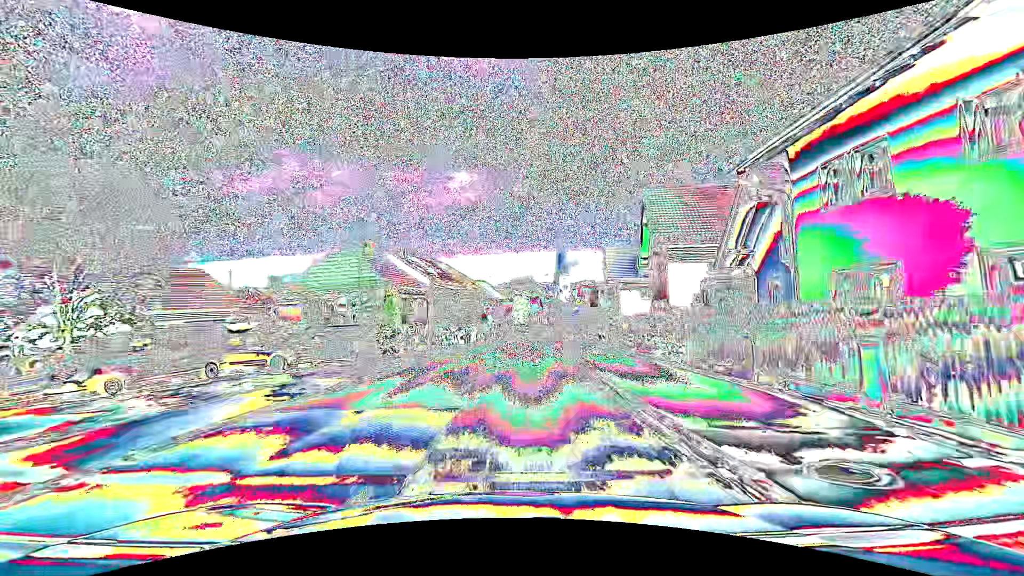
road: primary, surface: asphalt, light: Day
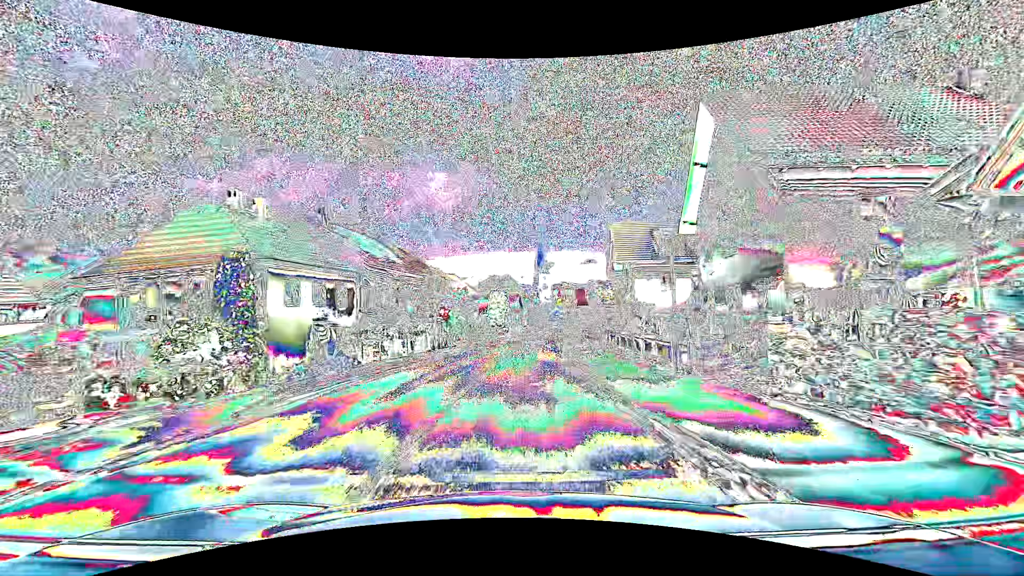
(+0.4, +15.4) m; +2°
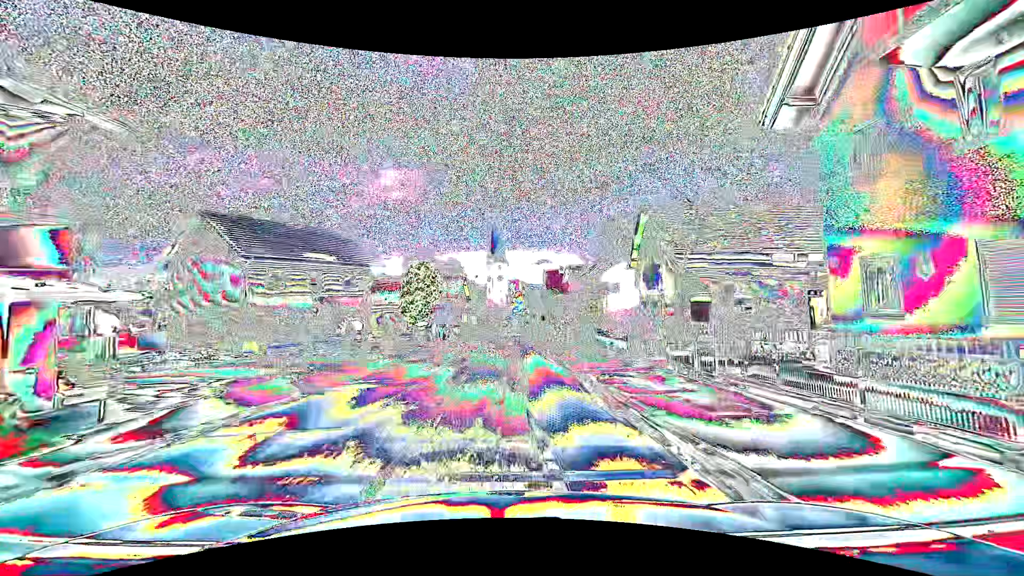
(+2.1, +38.2) m; +6°
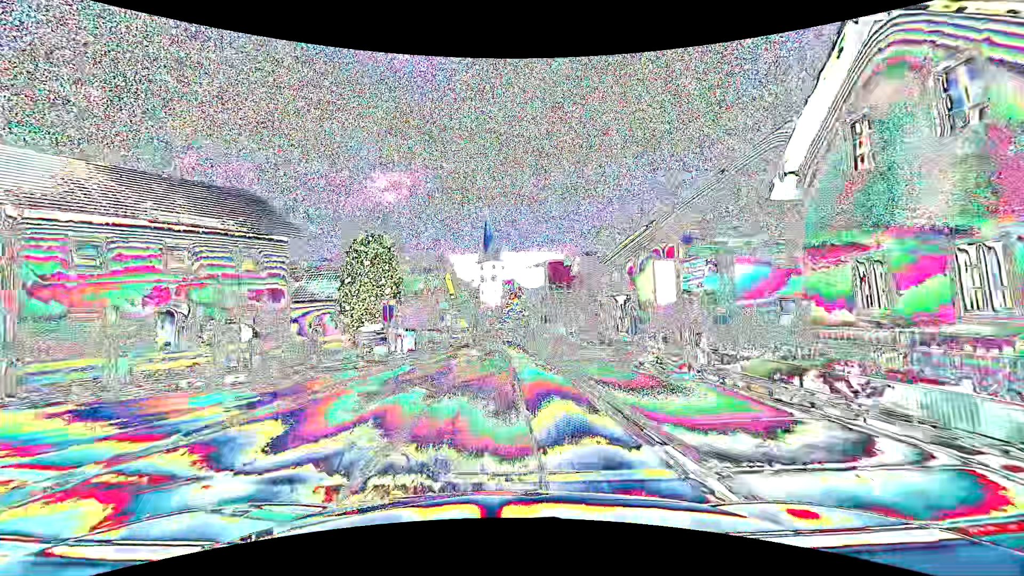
(0.0, +15.3) m; 0°
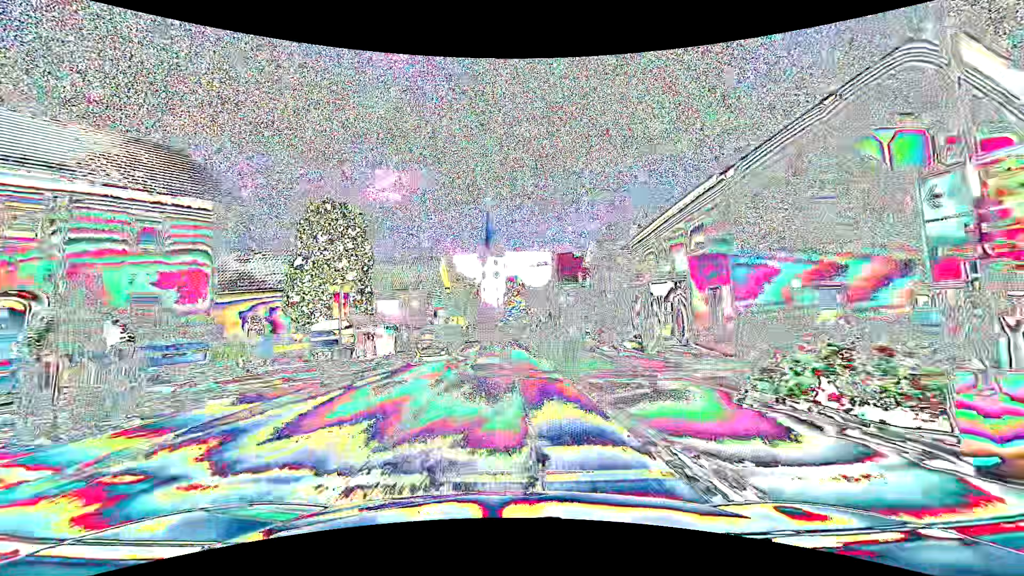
(0.0, +7.6) m; 0°
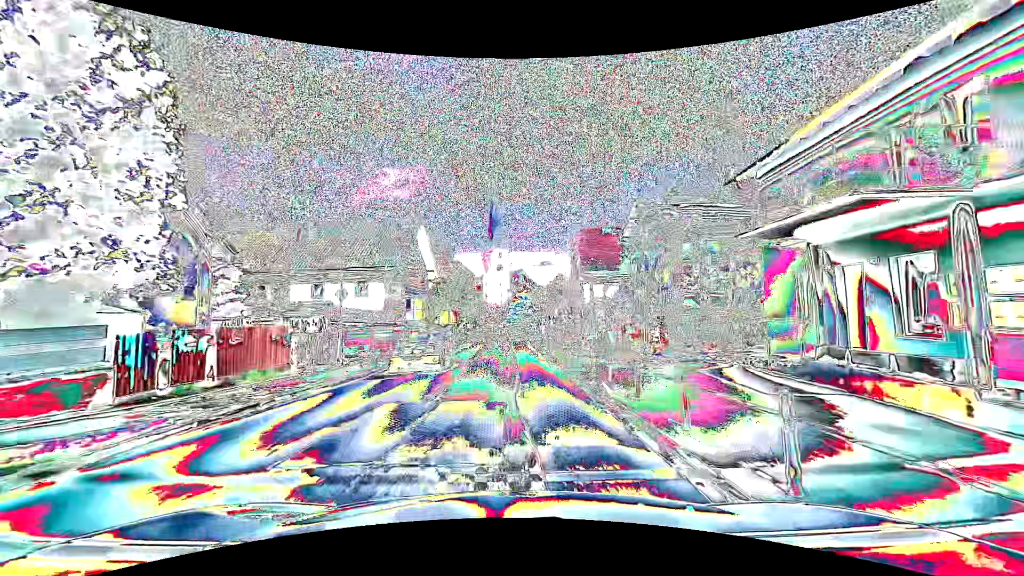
(0.0, +15.2) m; 0°
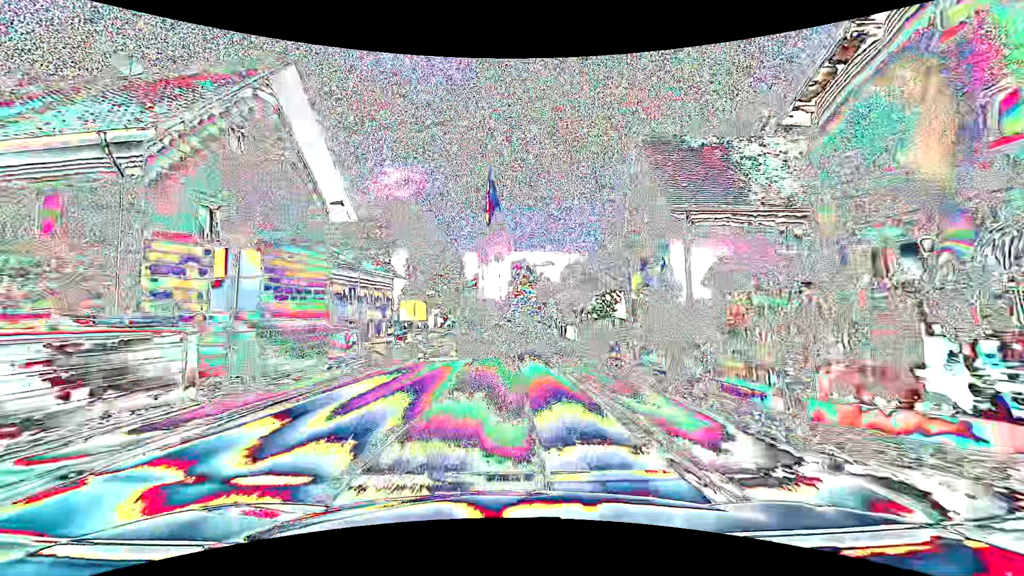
(+0.1, +22.8) m; -1°
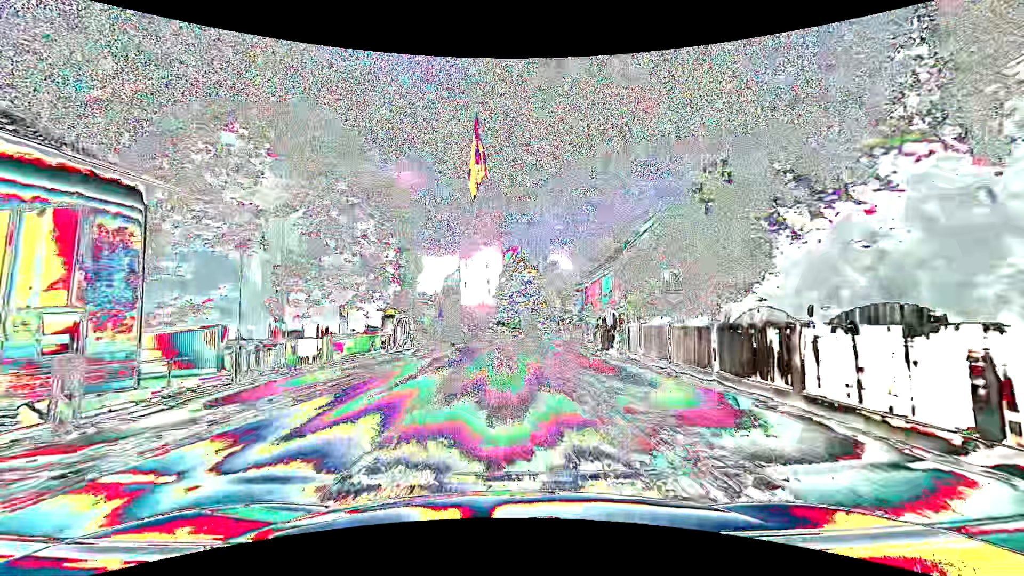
(+0.5, +30.5) m; +1°
(0, +10) (0, +20) (0, +30) (0, +40) (-1, +50) (-3, +60) (-5, +69) (-9, +79) (-13, +88) (-17, +97) m
